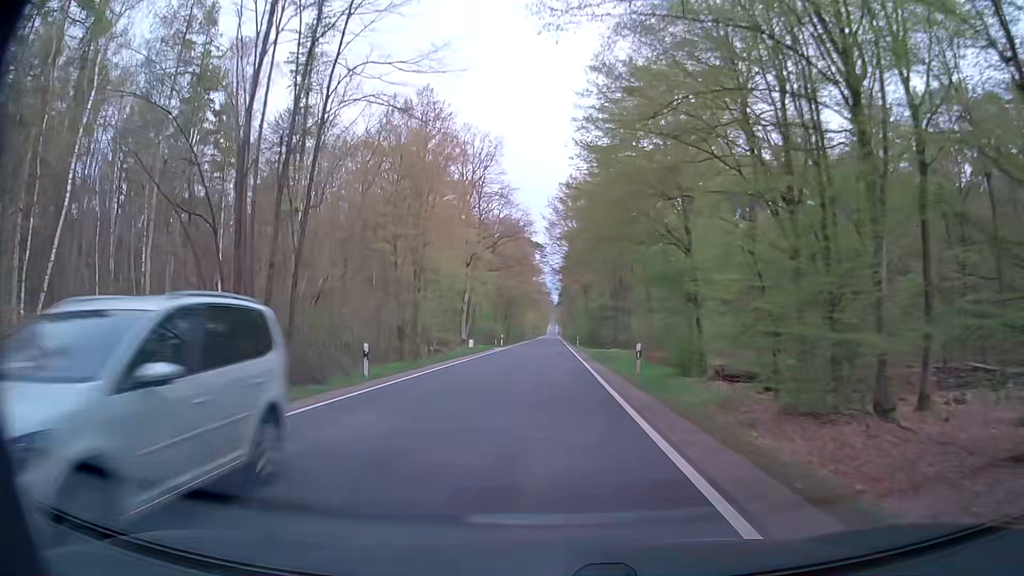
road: secondary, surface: asphalt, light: Day
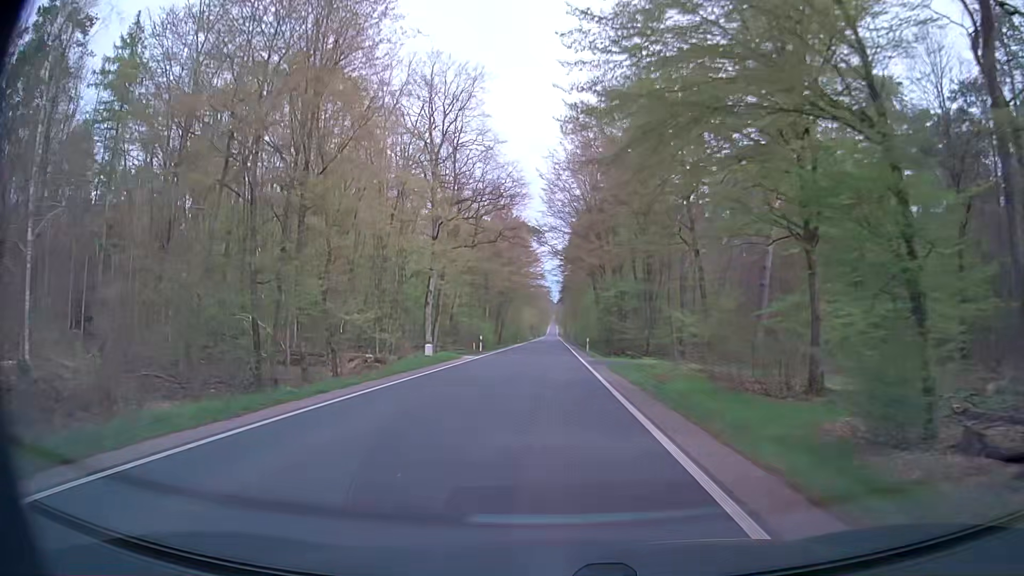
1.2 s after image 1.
(0.0, +20.2) m; 0°
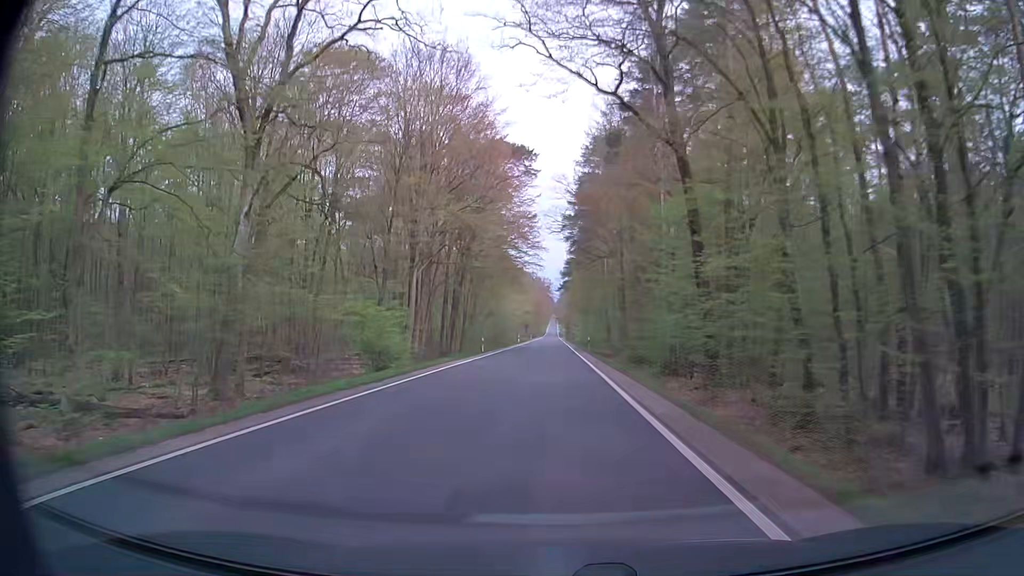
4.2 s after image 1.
(-0.3, +50.1) m; 0°
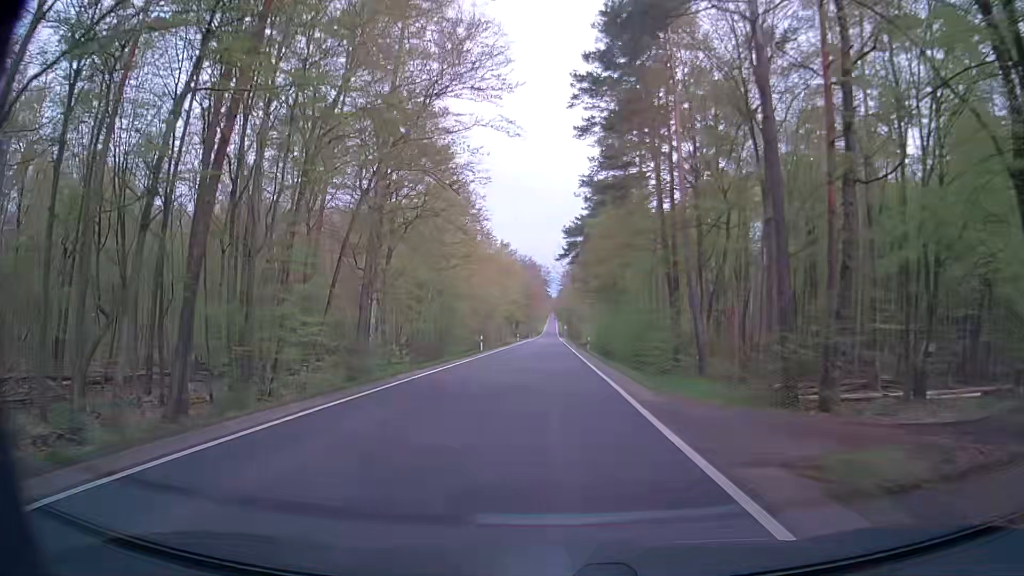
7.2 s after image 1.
(-0.6, +49.6) m; -1°
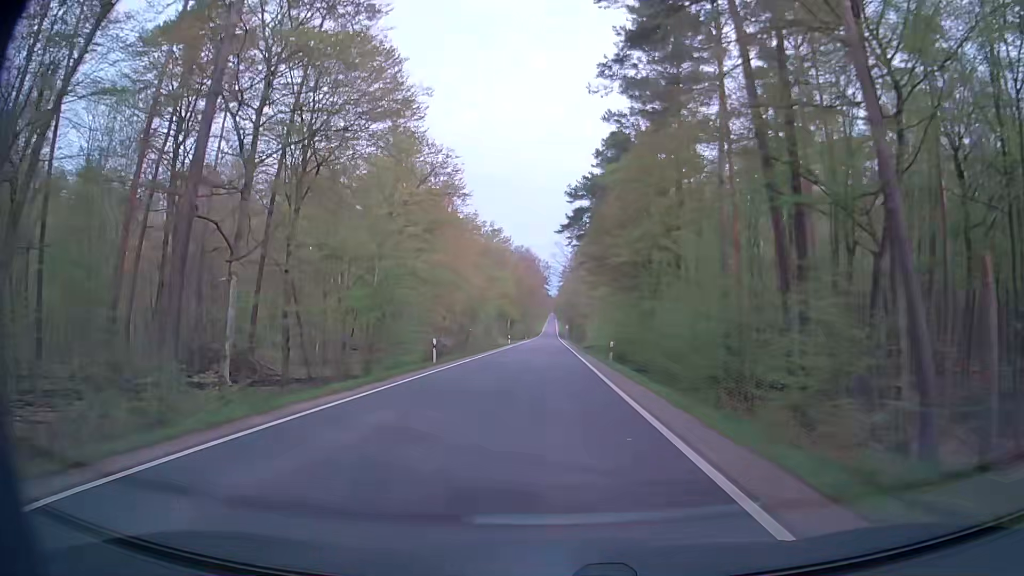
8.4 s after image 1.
(+0.1, +19.7) m; 0°
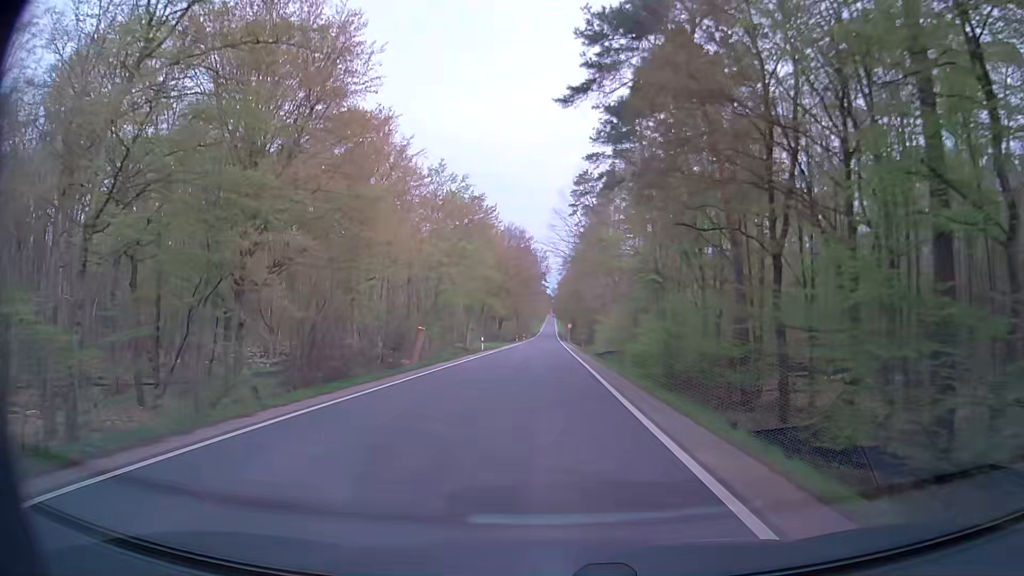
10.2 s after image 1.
(0.0, +29.4) m; 0°
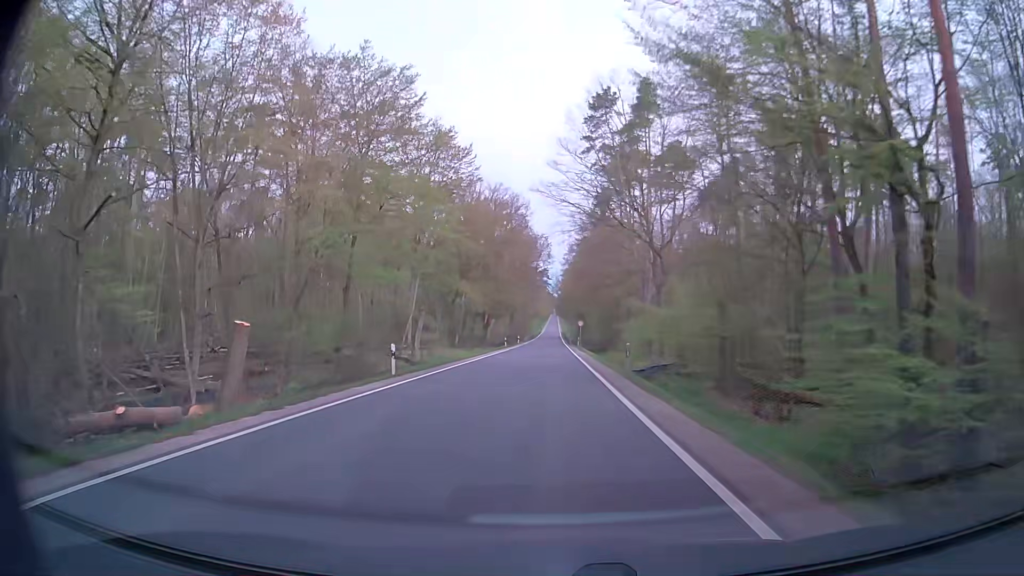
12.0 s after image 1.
(-0.1, +29.9) m; 0°
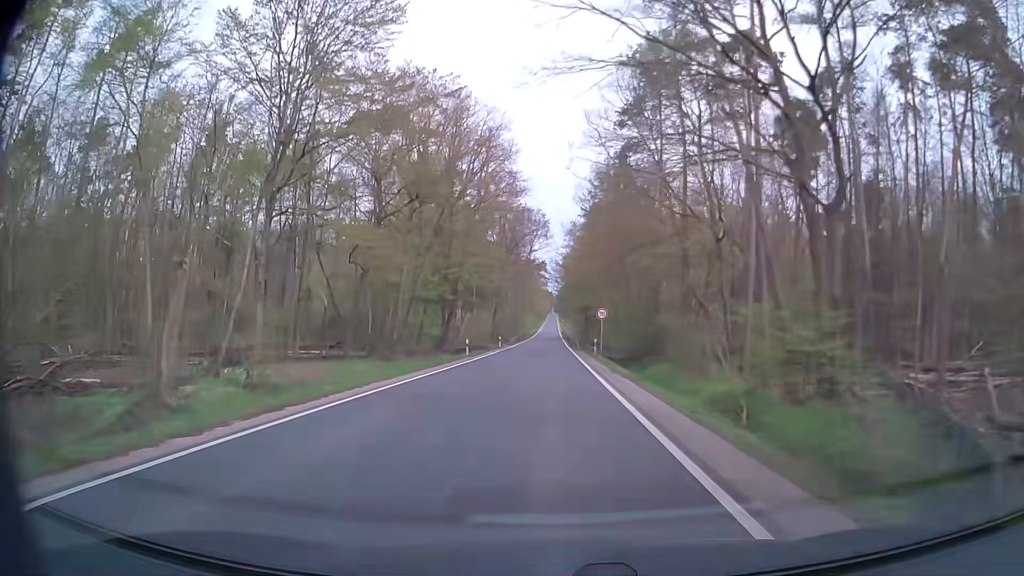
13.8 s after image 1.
(0.0, +31.2) m; 0°
(0, +10) (0, +20) (0, +30) (0, +40) (0, +50) (0, +60) (0, +70) (-1, +80) (-1, +90) (-1, +100) m
